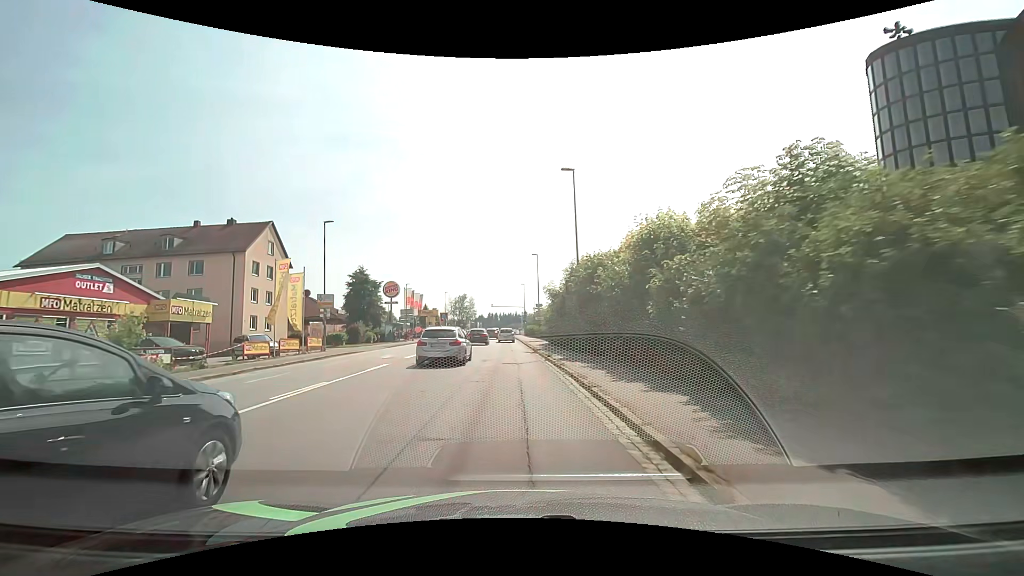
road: tertiary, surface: asphalt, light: Day
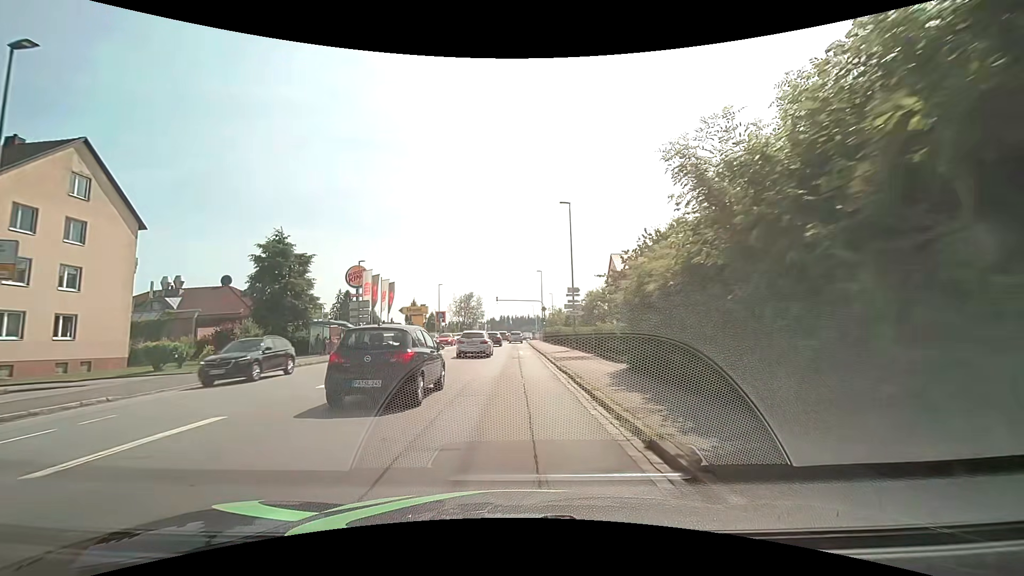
(-0.4, +26.0) m; -1°
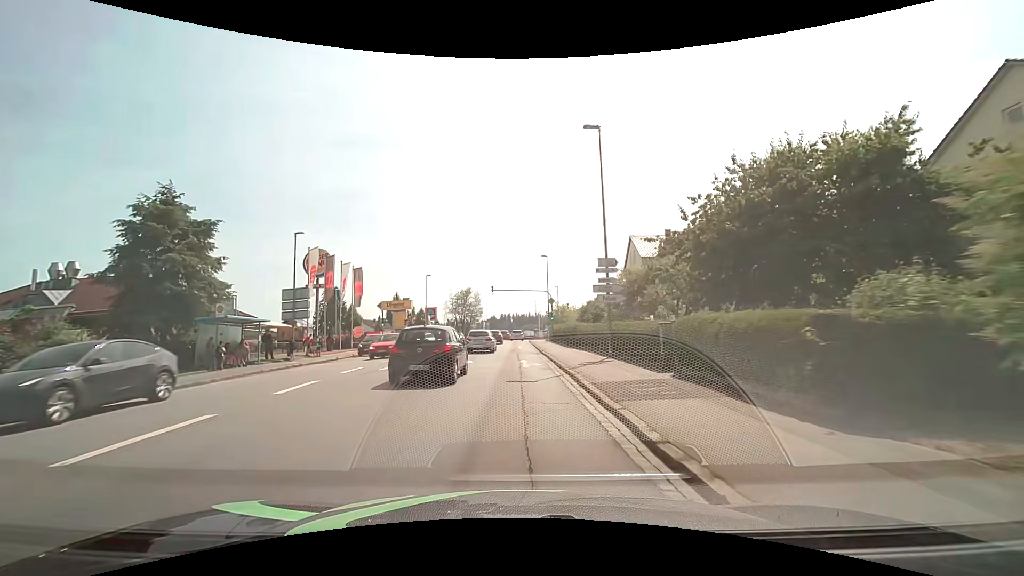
(0.0, +13.0) m; 0°
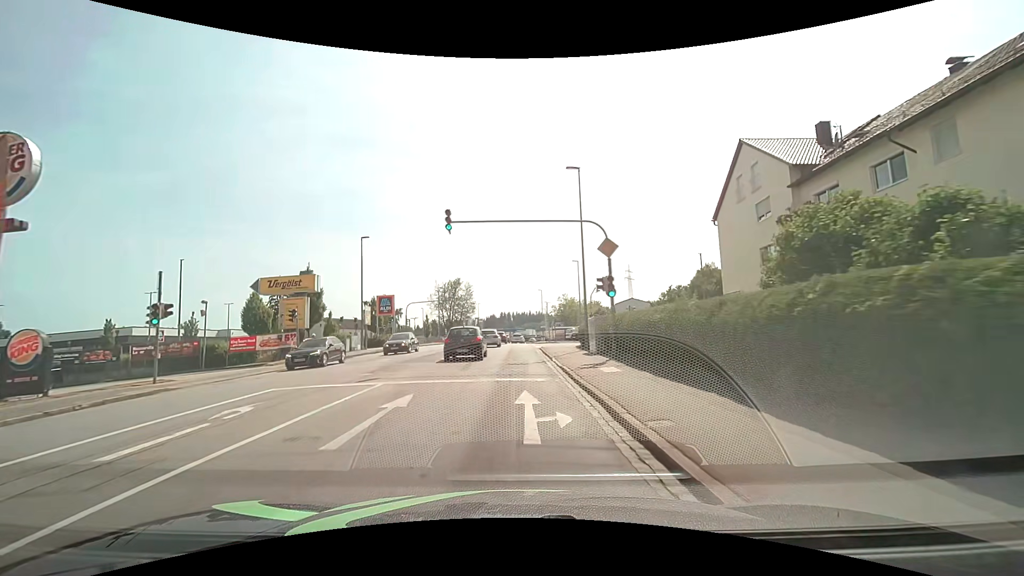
(+0.1, +32.3) m; +1°
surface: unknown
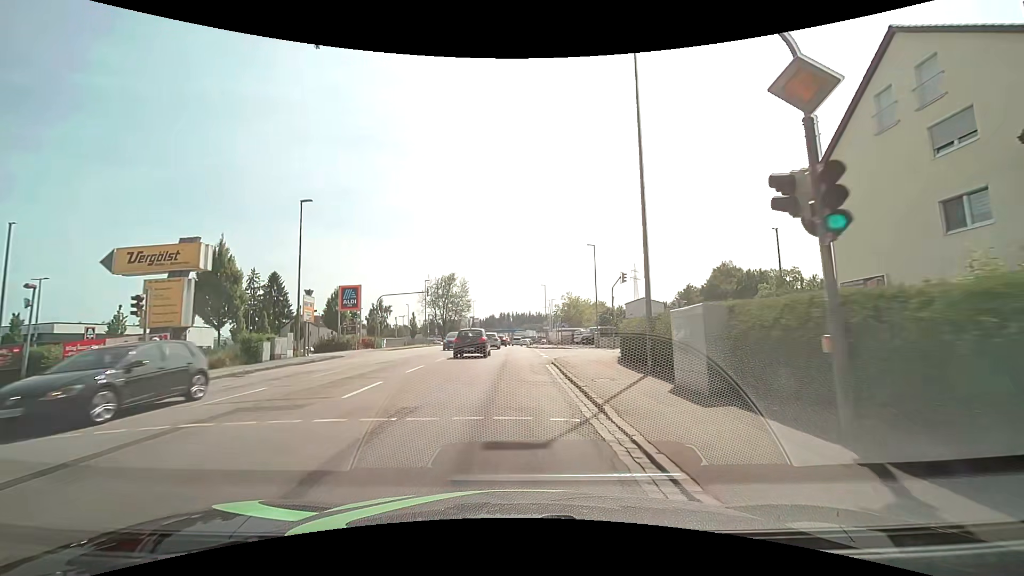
(-0.1, +13.1) m; -1°
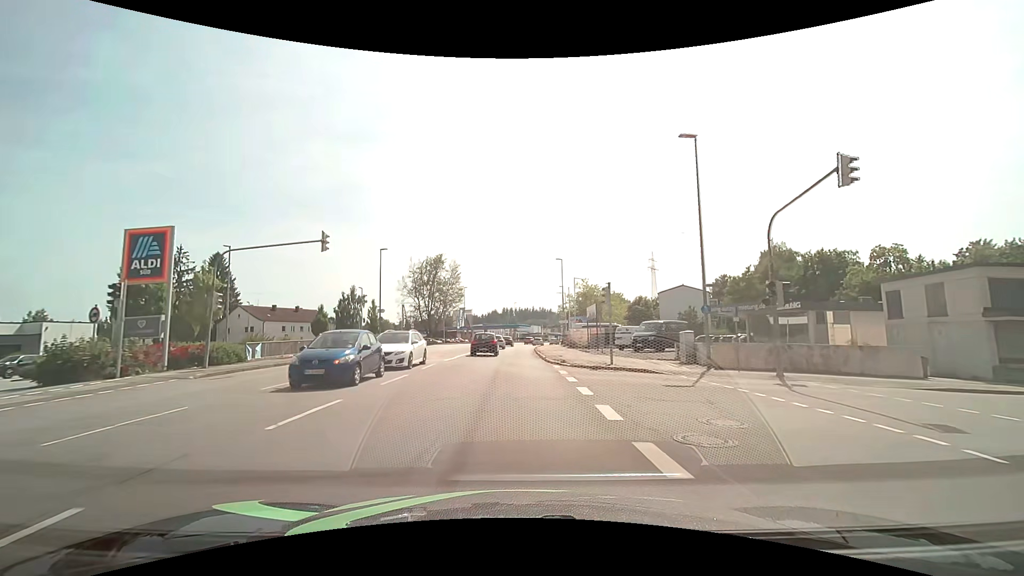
(+0.1, +27.3) m; 0°
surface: asphalt
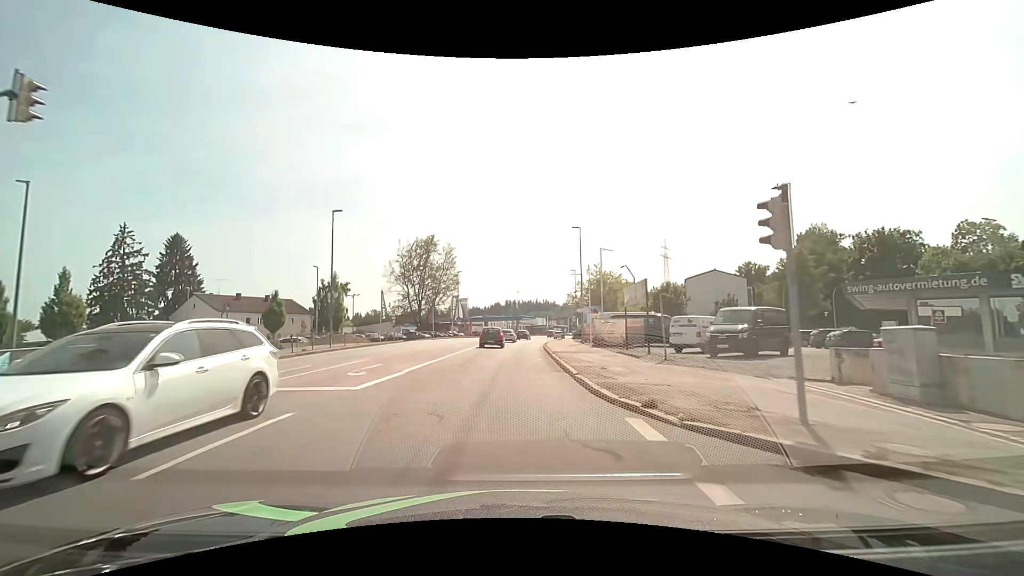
(0.0, +14.2) m; 0°
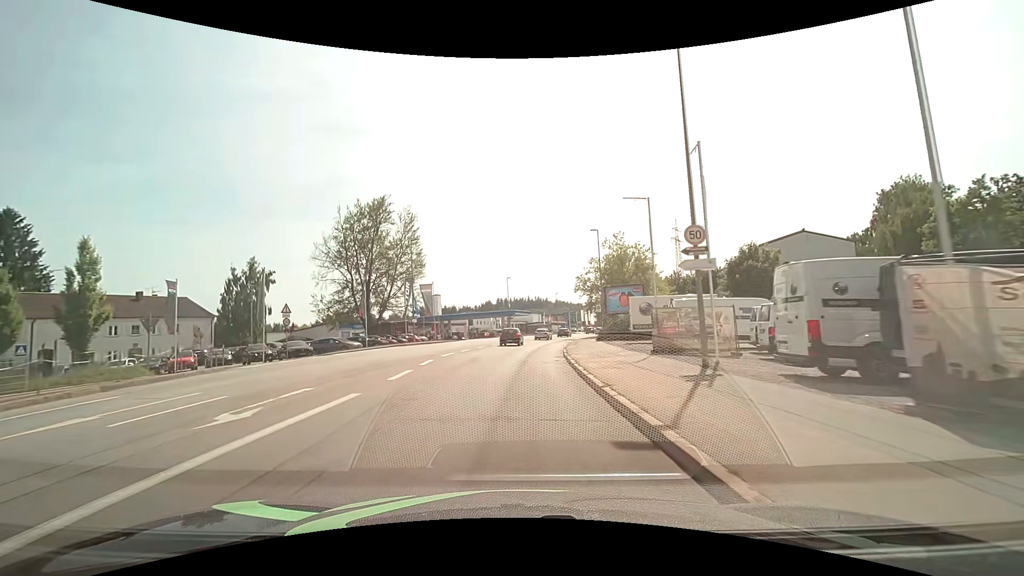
(+0.2, +28.8) m; +1°
(0, +10) (0, +20) (+1, +30) (+2, +40) (+3, +50) (+5, +60) (+7, +70) (+9, +79) (+12, +89) (+15, +98) m
